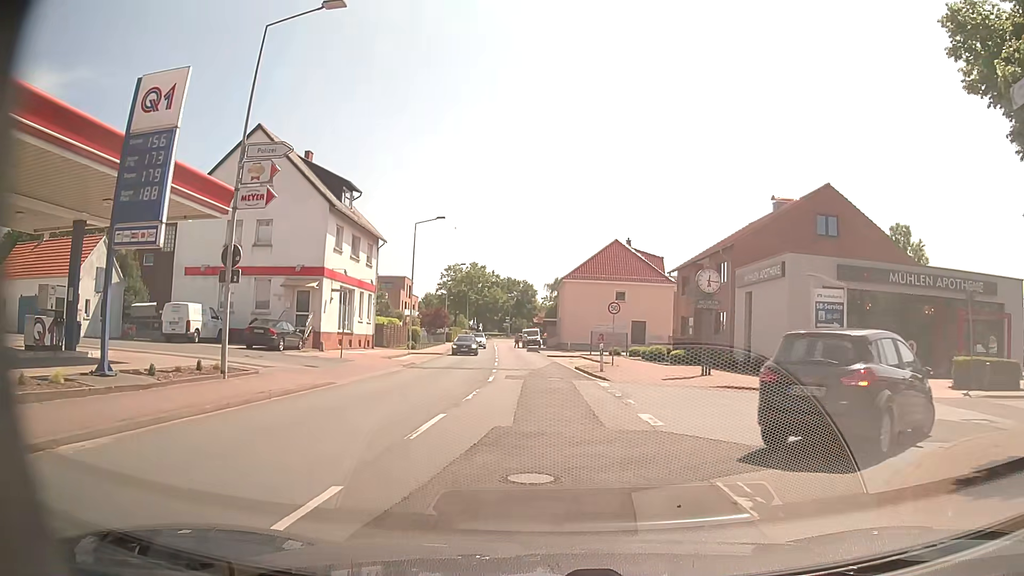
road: secondary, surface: asphalt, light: Day
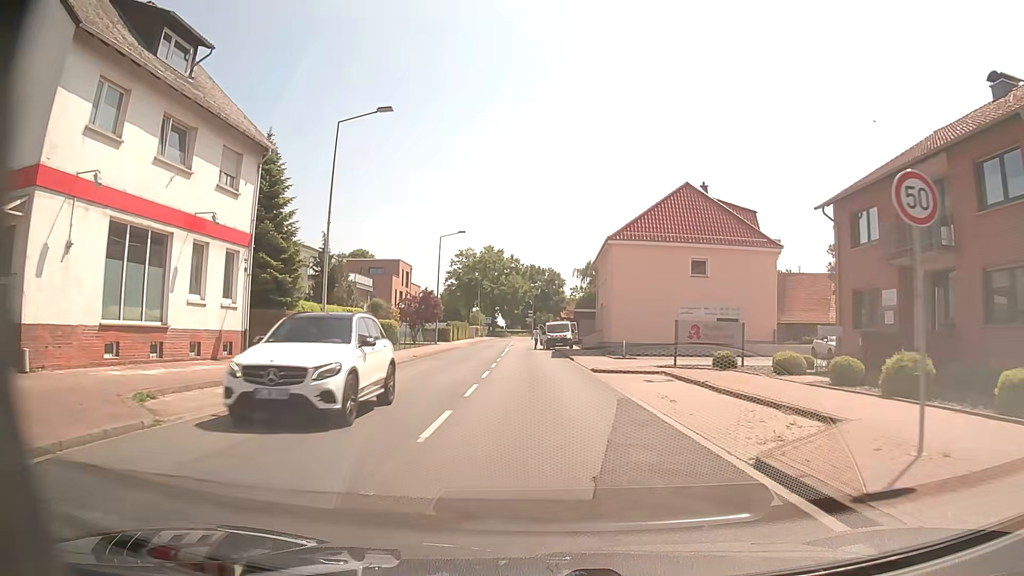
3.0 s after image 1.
(-0.6, +24.9) m; -3°
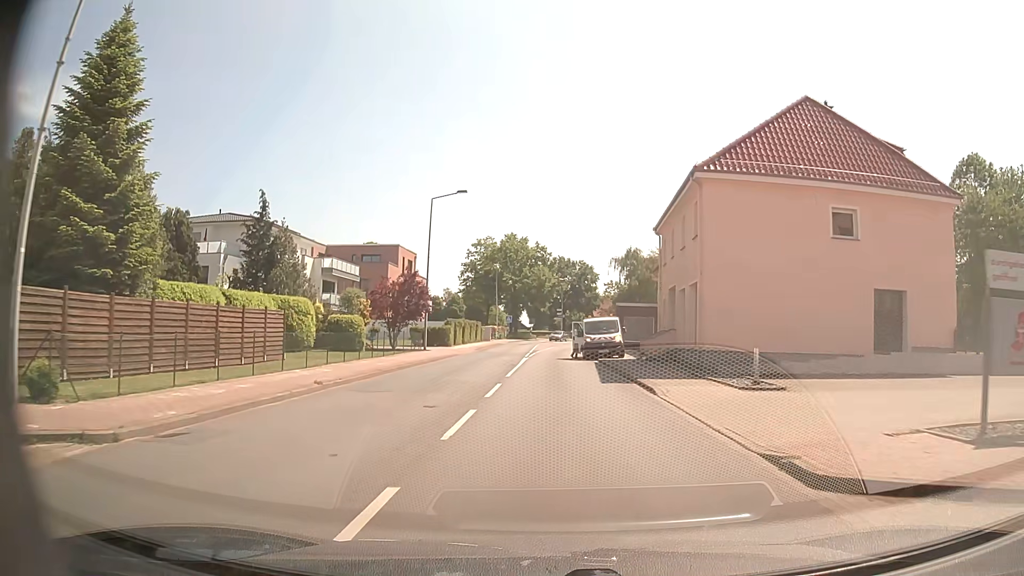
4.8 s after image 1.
(-0.2, +17.9) m; -1°
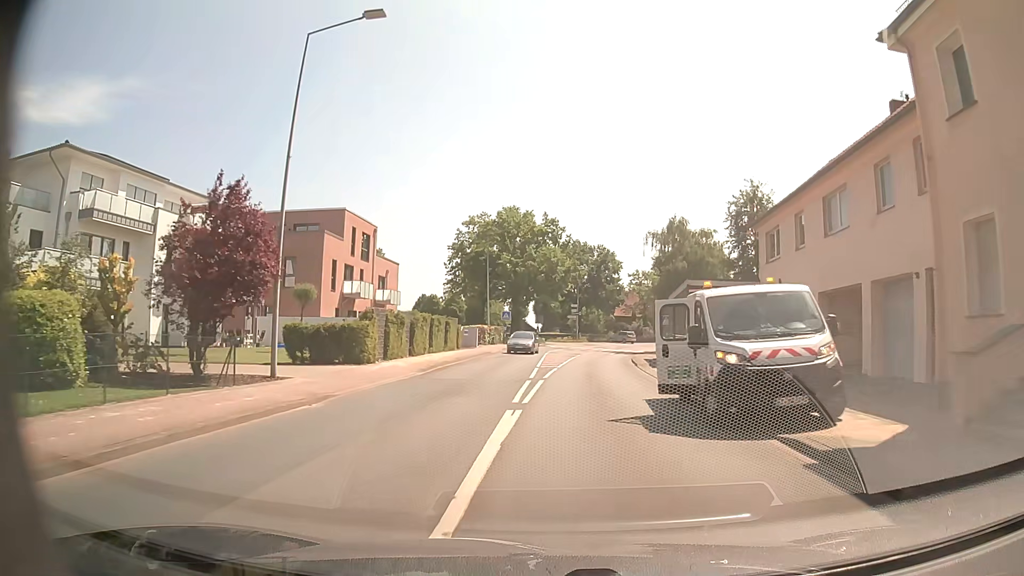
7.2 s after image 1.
(-0.6, +25.2) m; -1°
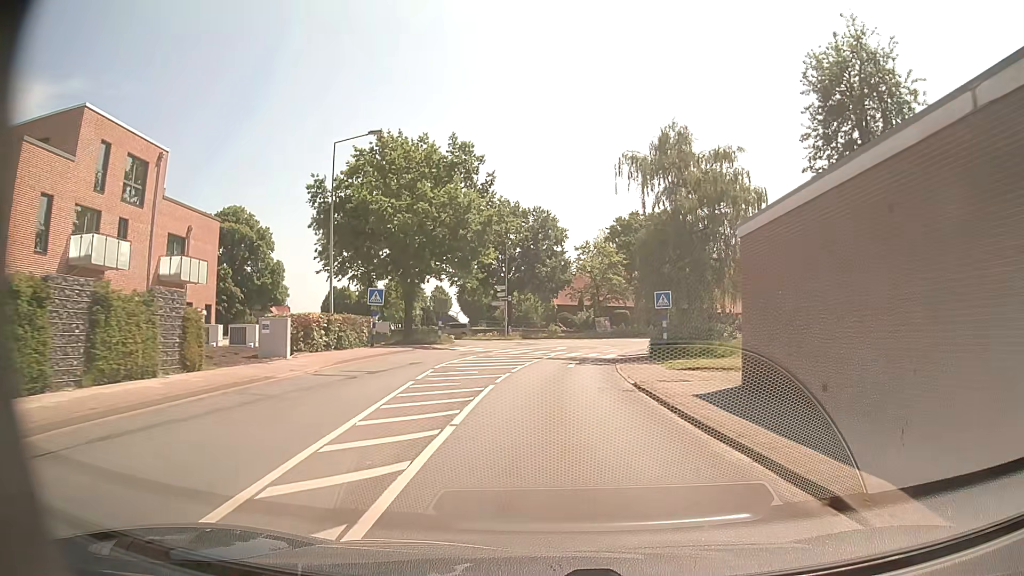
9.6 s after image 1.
(+1.2, +28.0) m; +5°
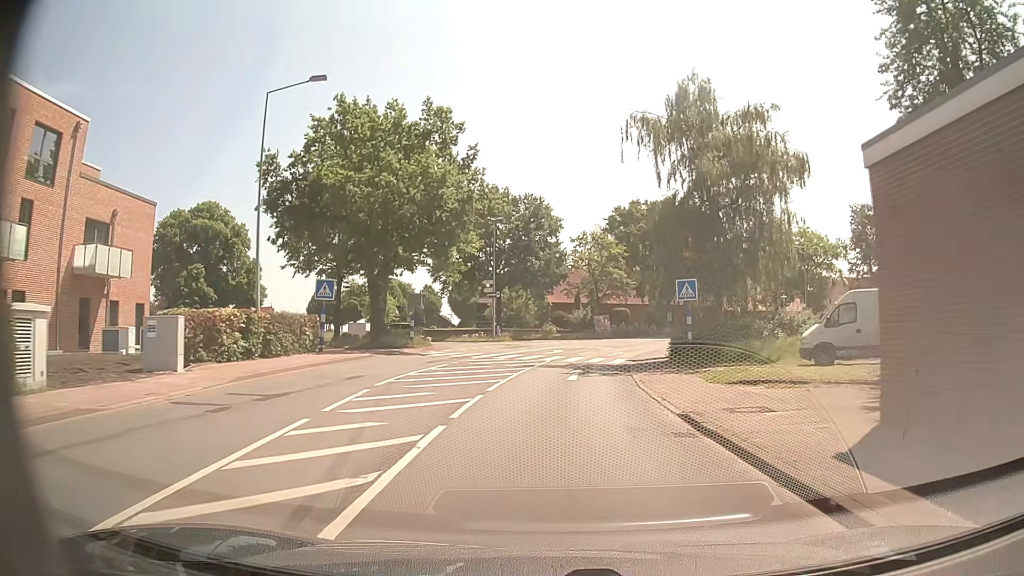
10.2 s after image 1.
(+0.1, +7.4) m; +1°
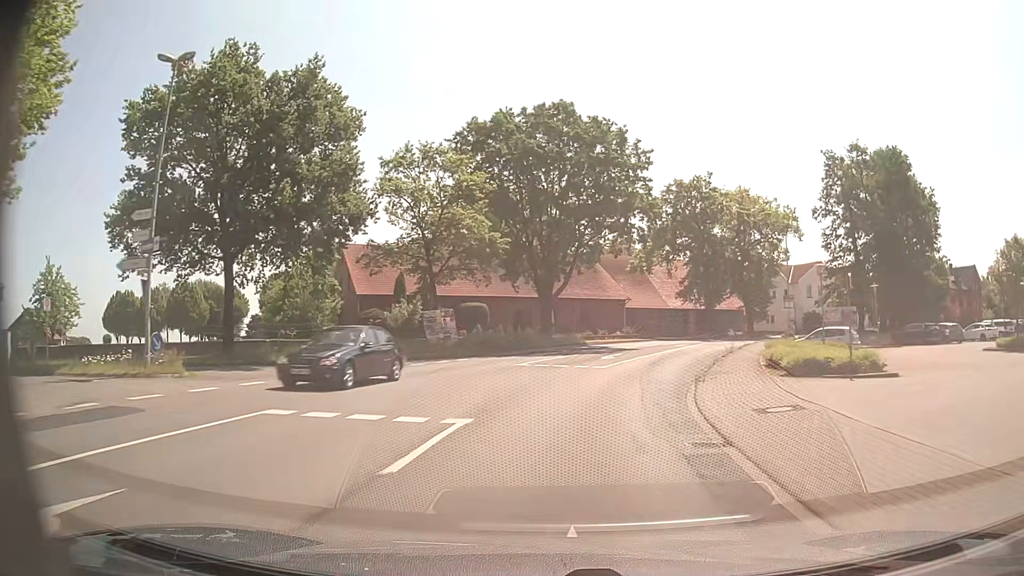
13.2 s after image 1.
(+2.8, +36.1) m; +13°
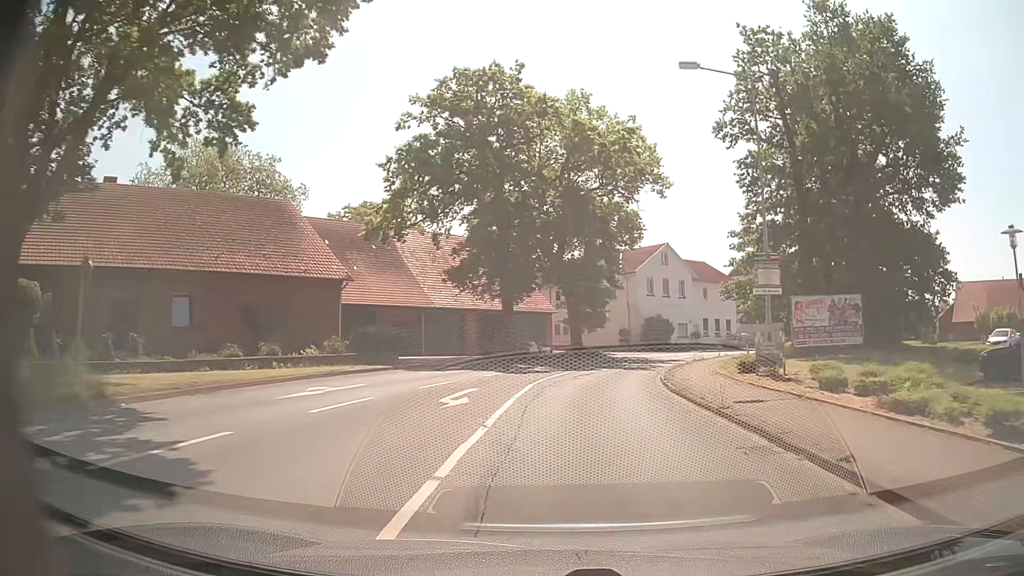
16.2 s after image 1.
(+5.9, +34.2) m; +19°
(0, +10) (+1, +20) (+3, +30) (+7, +39) (+11, +48) (+16, +57) (+22, +65) (+29, +72) (+36, +79) (+44, +85) m
